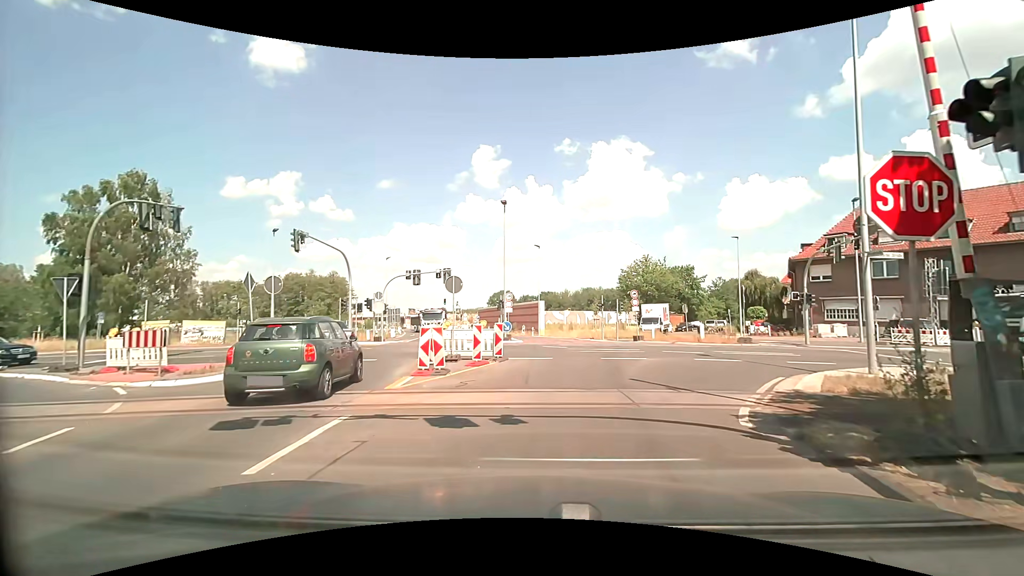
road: tertiary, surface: asphalt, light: Day
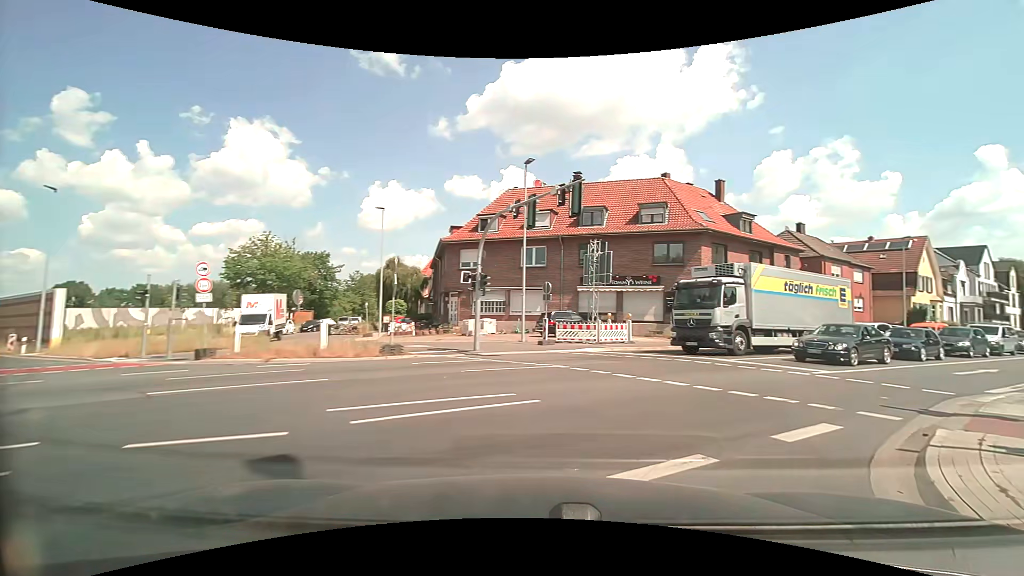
(+4.2, +15.2) m; +41°
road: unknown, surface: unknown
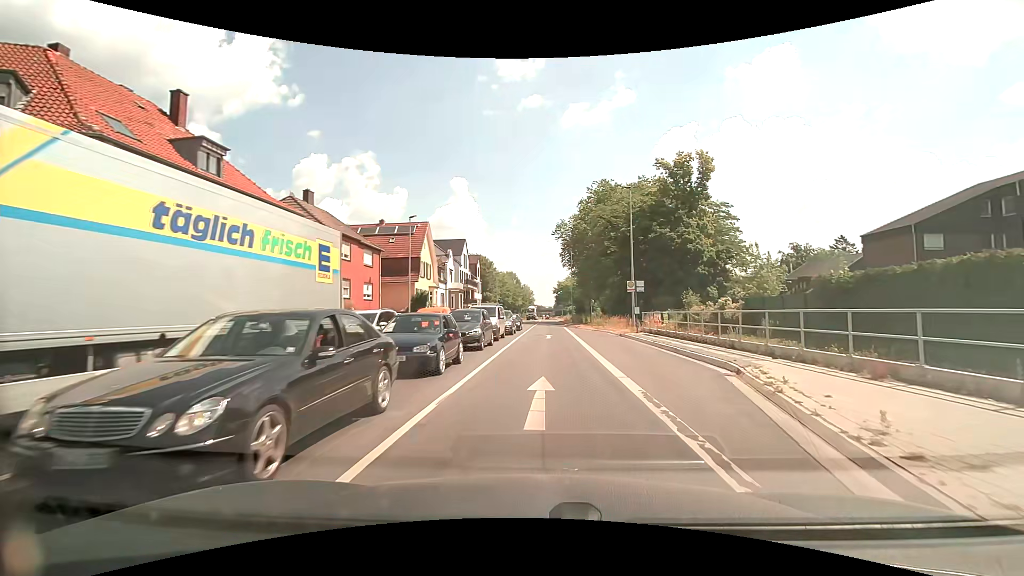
(+7.4, +14.2) m; +49°
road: secondary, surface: asphalt
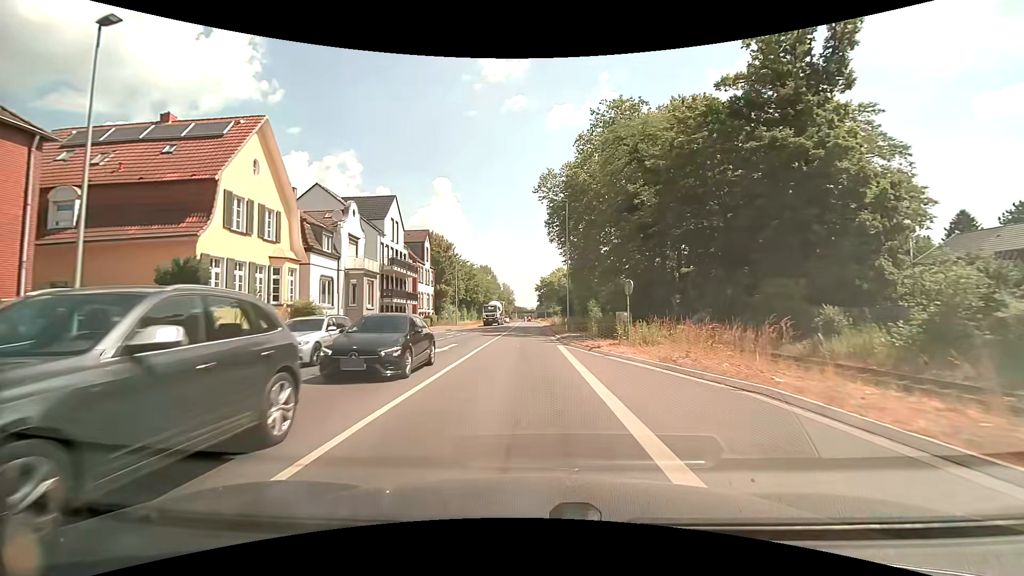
(+1.3, +30.7) m; +2°
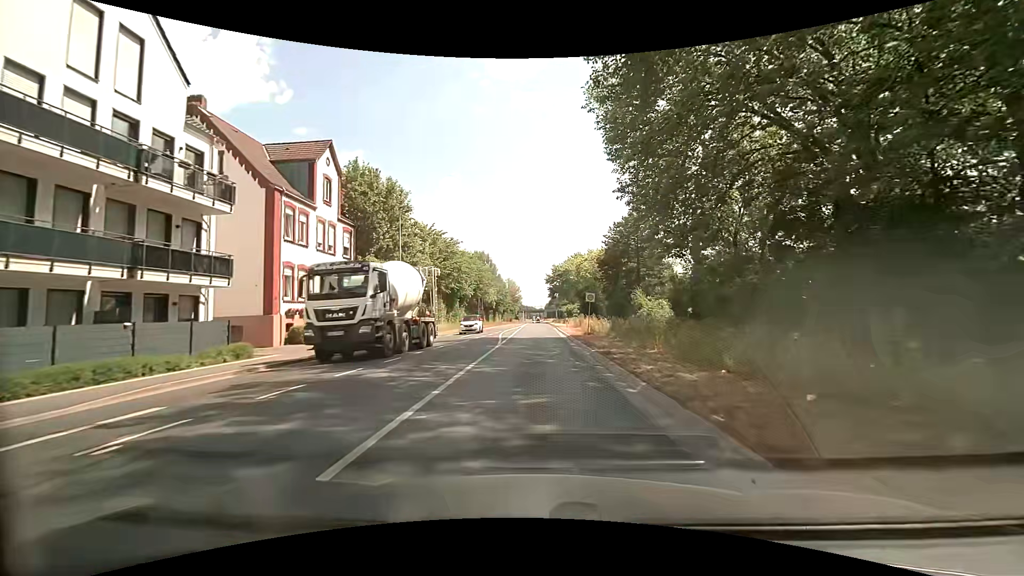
(-0.4, +35.8) m; -1°
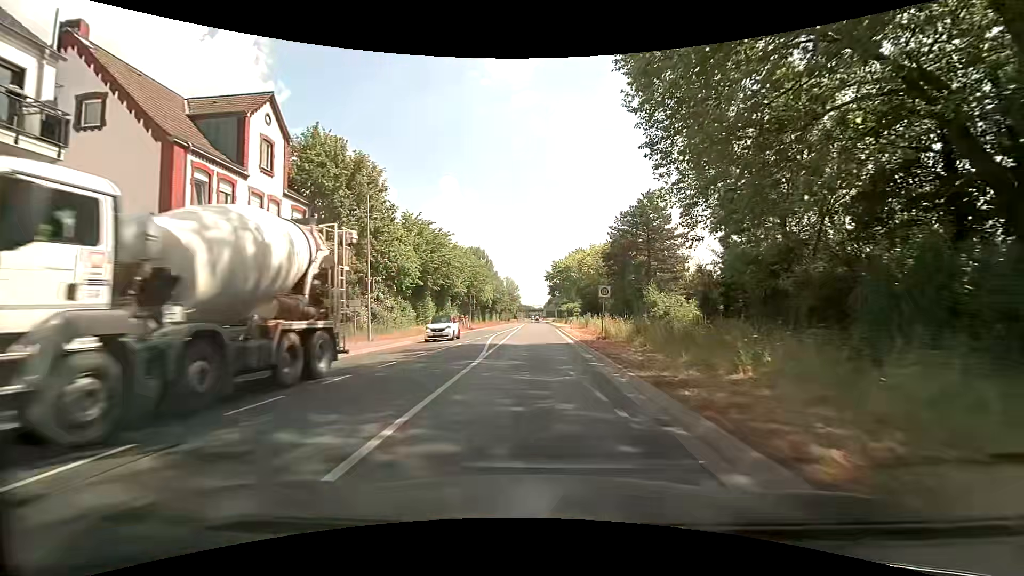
(0.0, +7.4) m; -1°
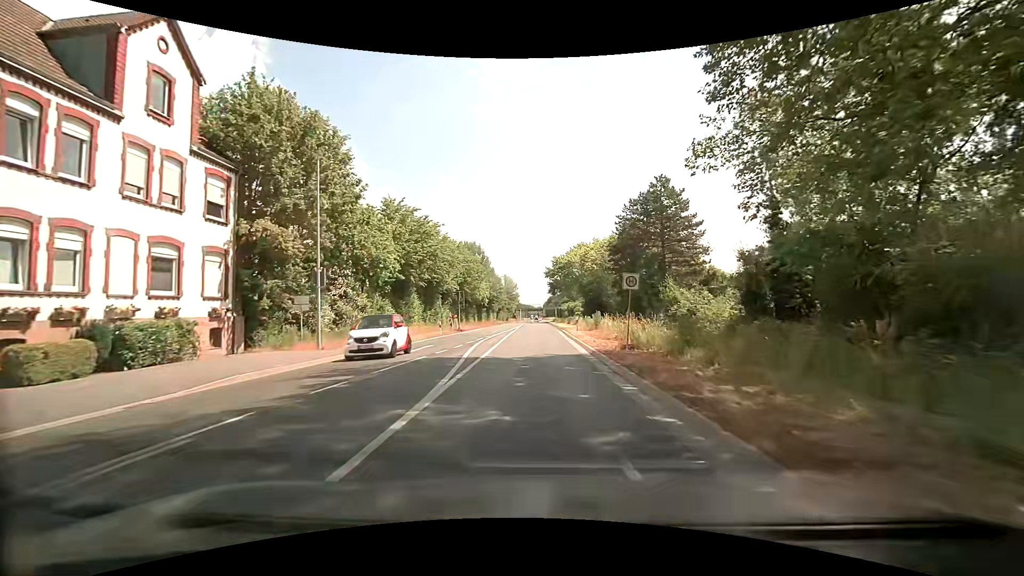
(+0.1, +7.4) m; +1°
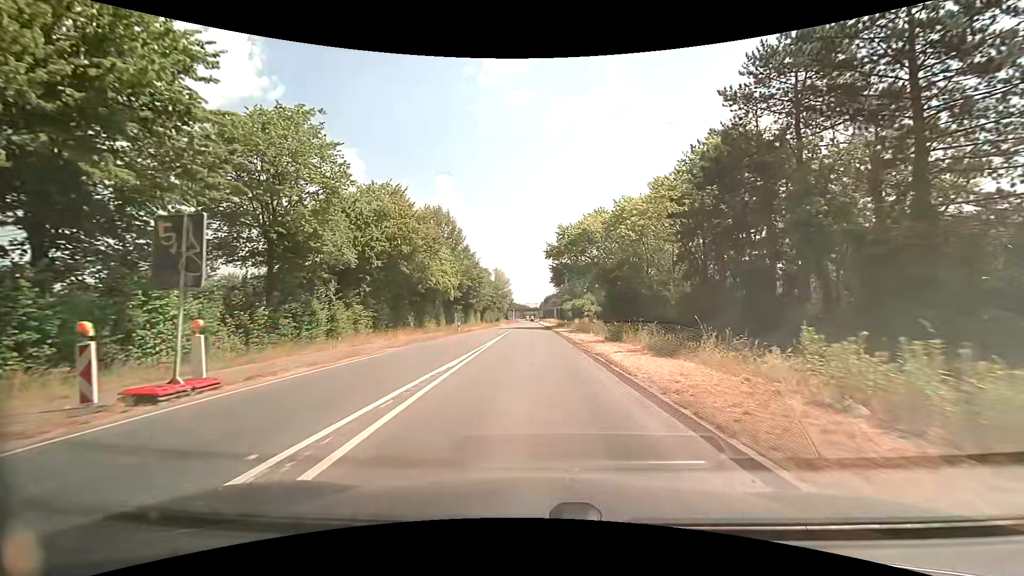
(+0.4, +37.6) m; +1°
(0, +10) (0, +20) (0, +30) (0, +40) (0, +50) (-1, +60) (-1, +70) (-1, +80) (0, +90) (0, +100) m
